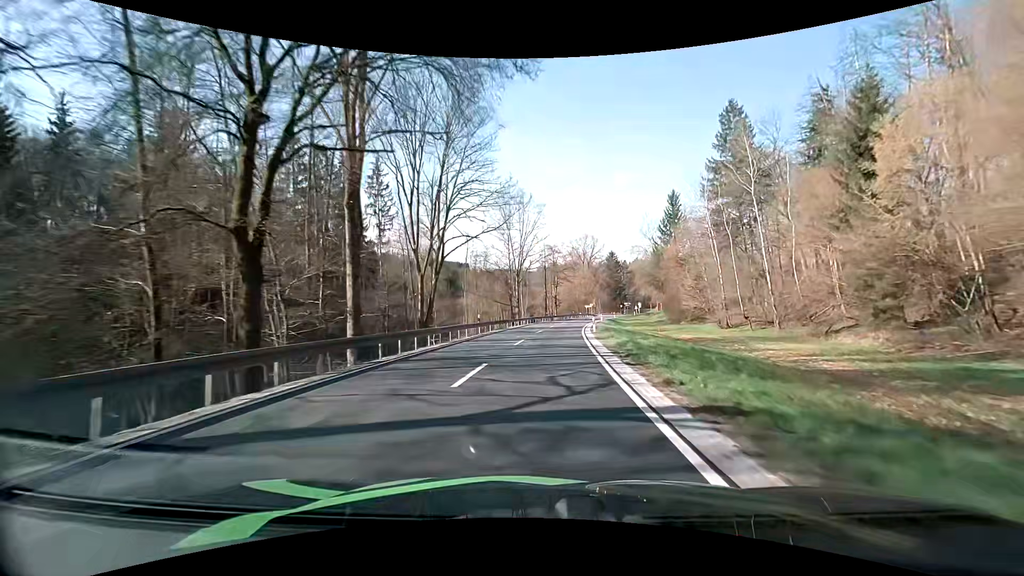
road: secondary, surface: asphalt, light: Day
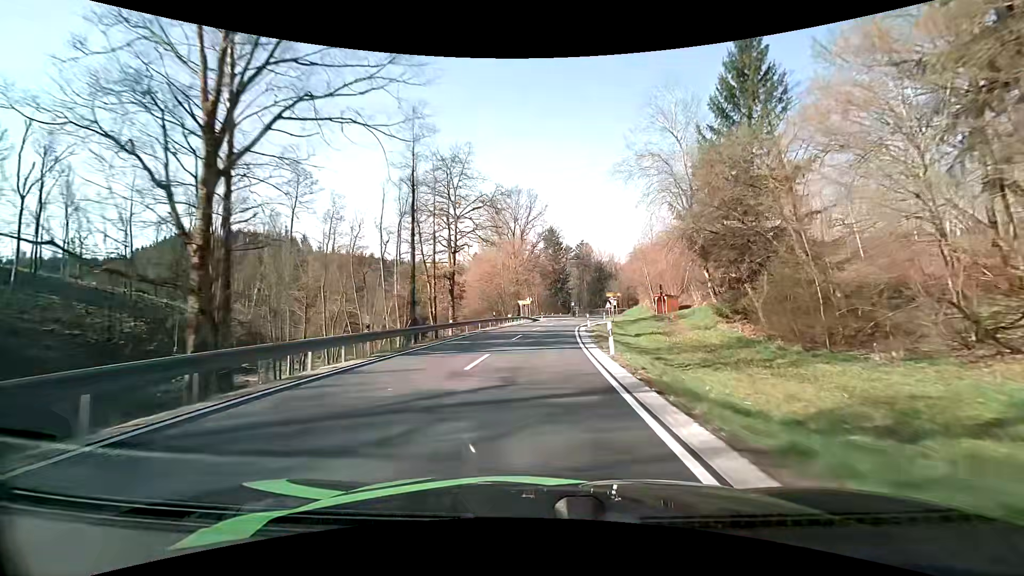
(+4.2, +57.3) m; +8°
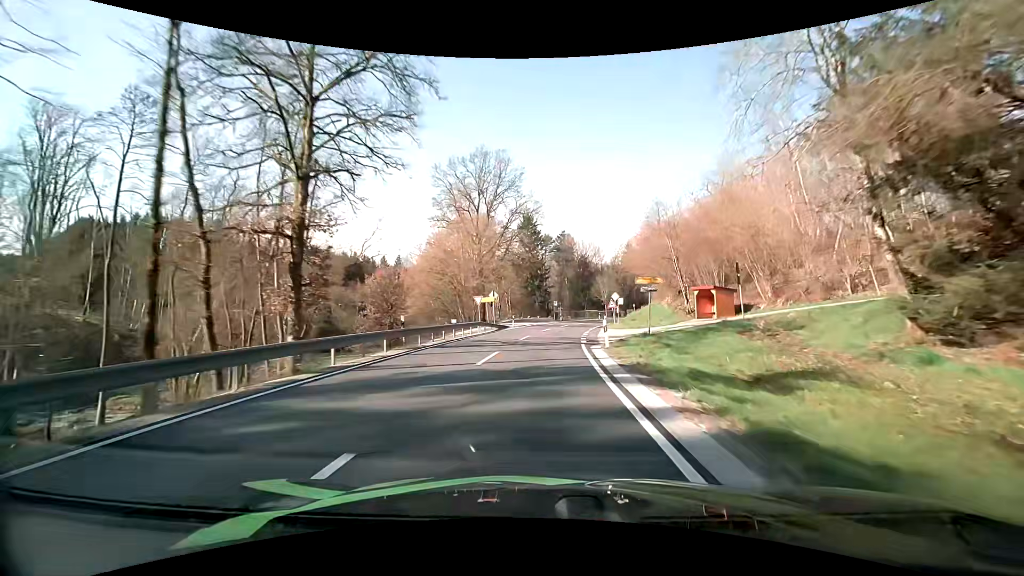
(+0.6, +22.8) m; +3°
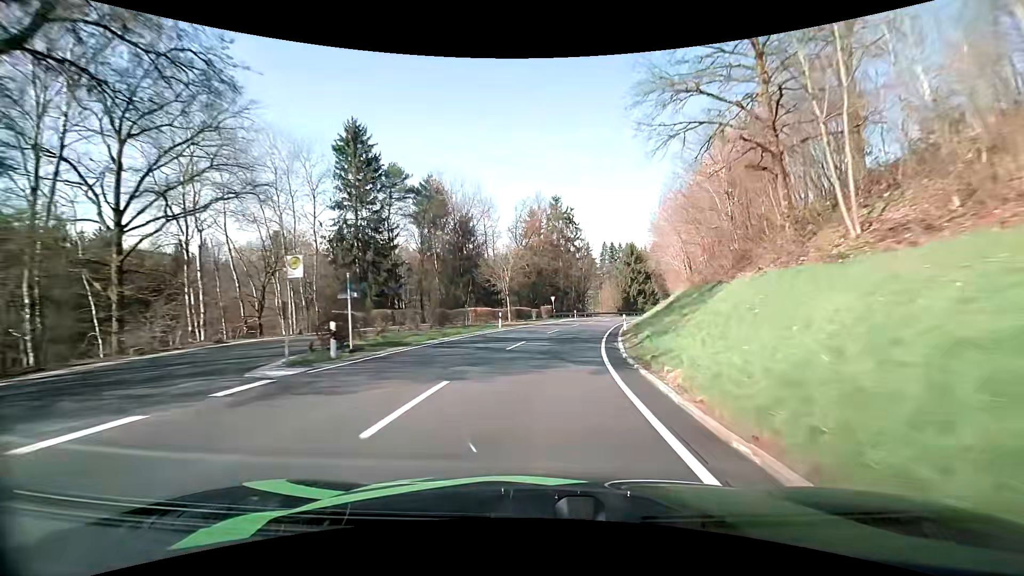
(+5.1, +54.6) m; +13°
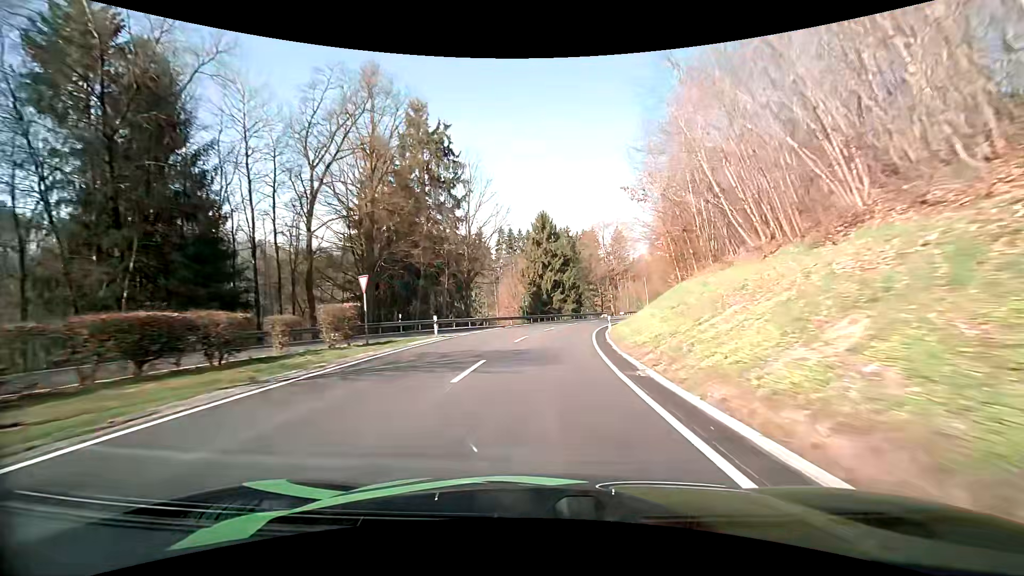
(+4.3, +43.4) m; +11°
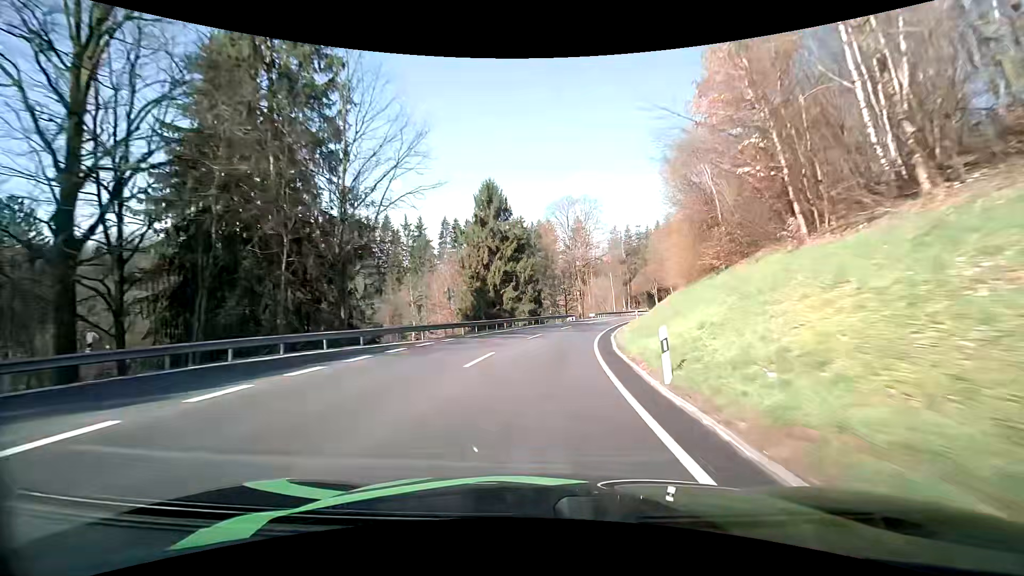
(+1.1, +21.2) m; +5°
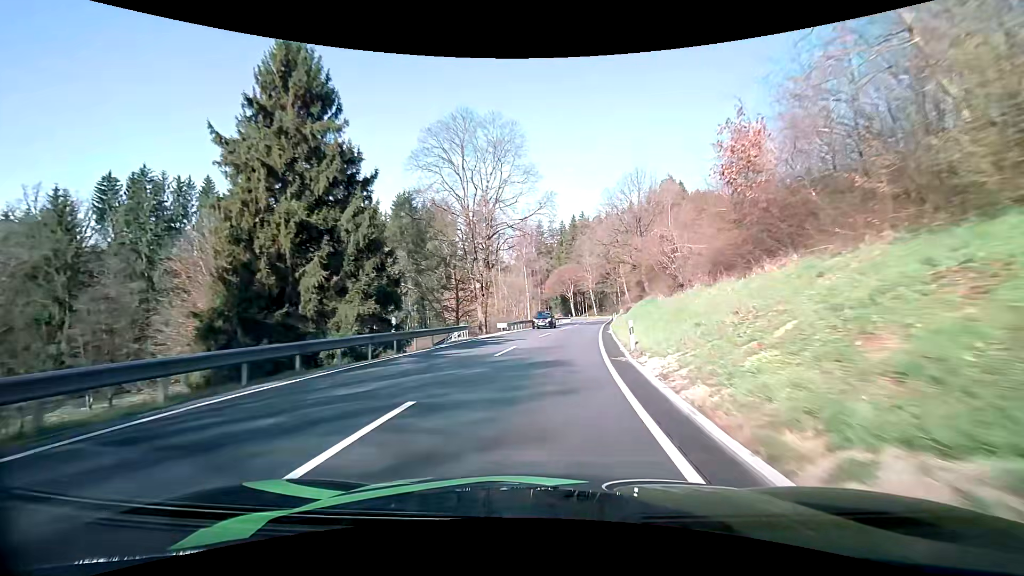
(+2.9, +32.0) m; +11°
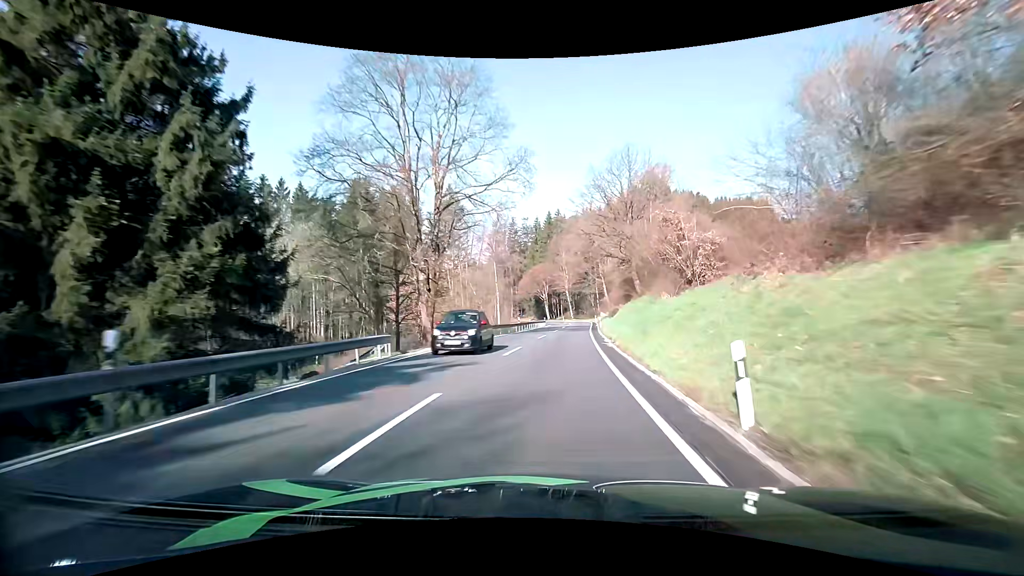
(+0.3, +11.0) m; +3°
(0, +10) (+1, +20) (+2, +30) (+3, +40) (+4, +50) (+5, +60) (+6, +70) (+7, +80) (+7, +90) (+7, +100) m
